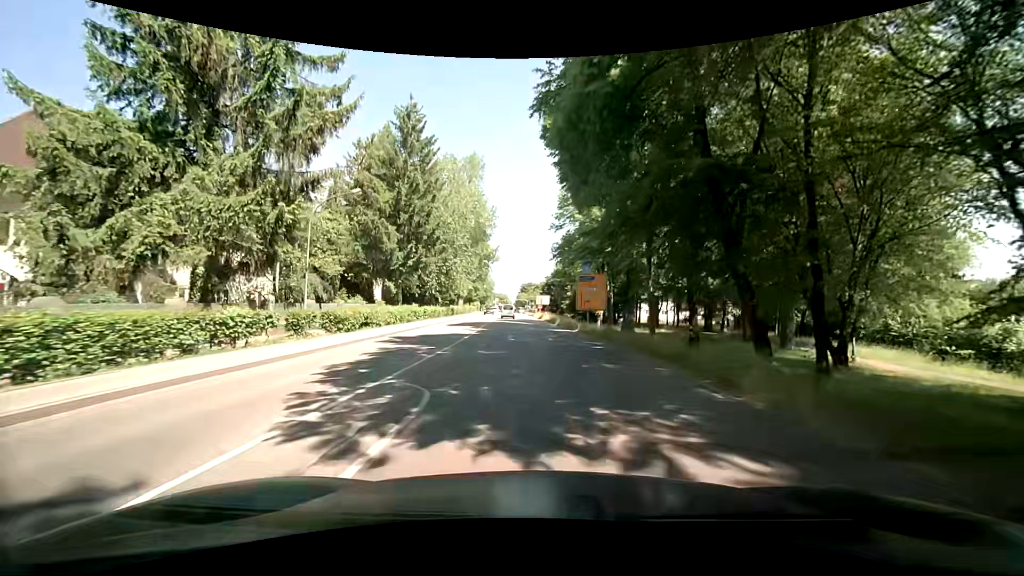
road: secondary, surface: asphalt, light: Day
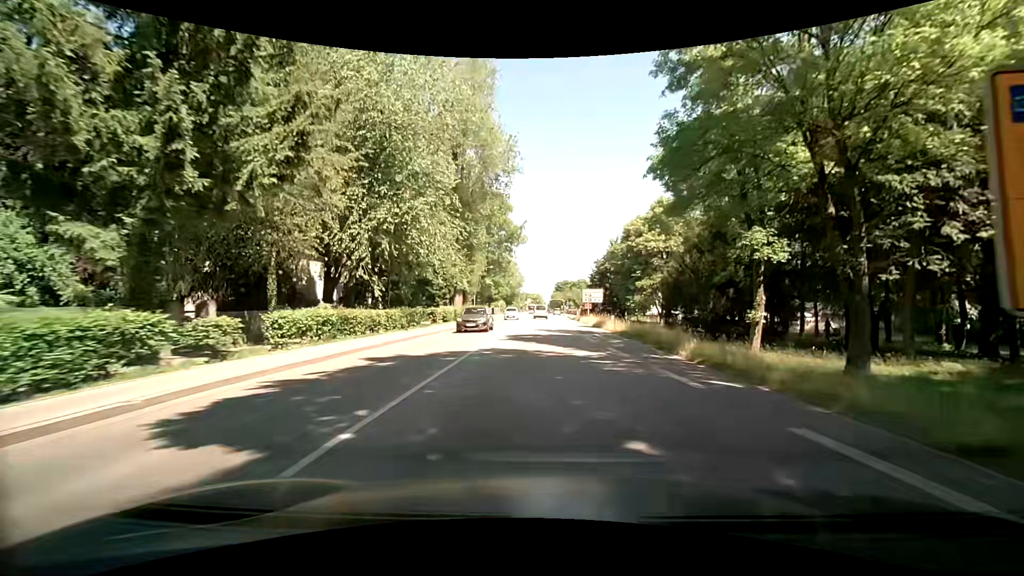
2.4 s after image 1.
(-1.7, +32.1) m; -4°
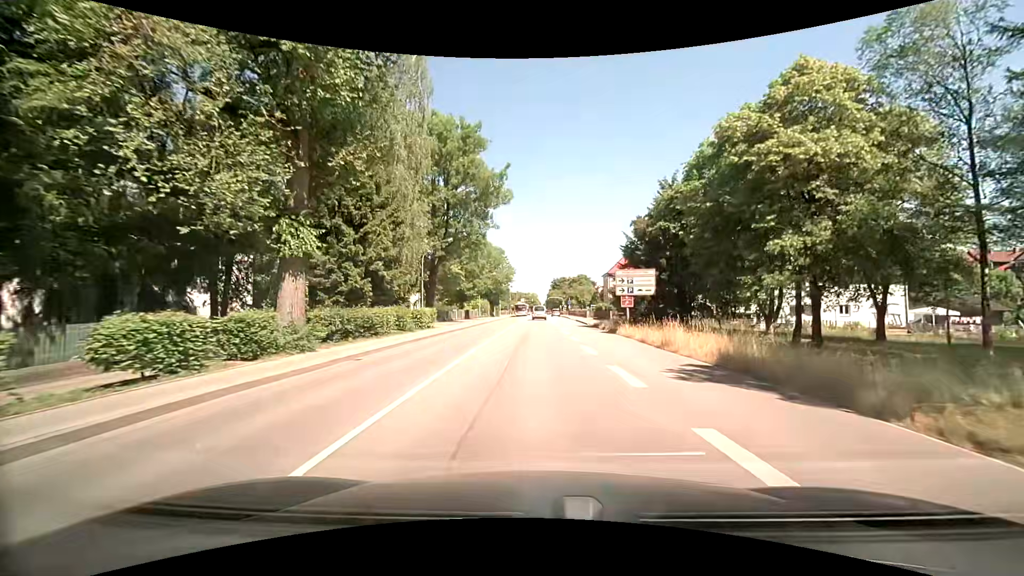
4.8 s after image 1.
(0.0, +30.4) m; 0°
(0, +10) (0, +20) (0, +30) (0, +40) (0, +50) (0, +60) (0, +70) (0, +80) (0, +90) (0, +100) m
